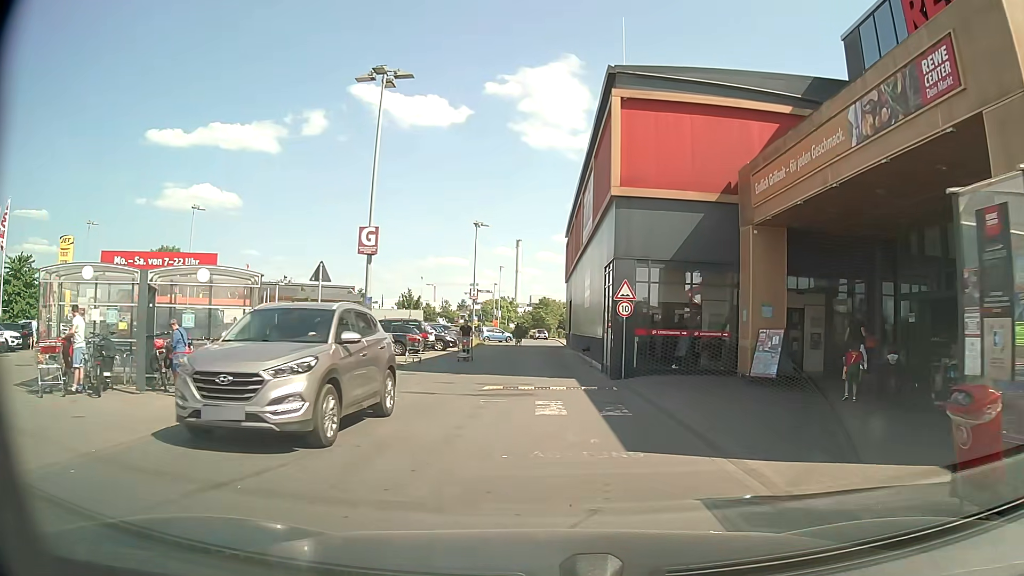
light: Day
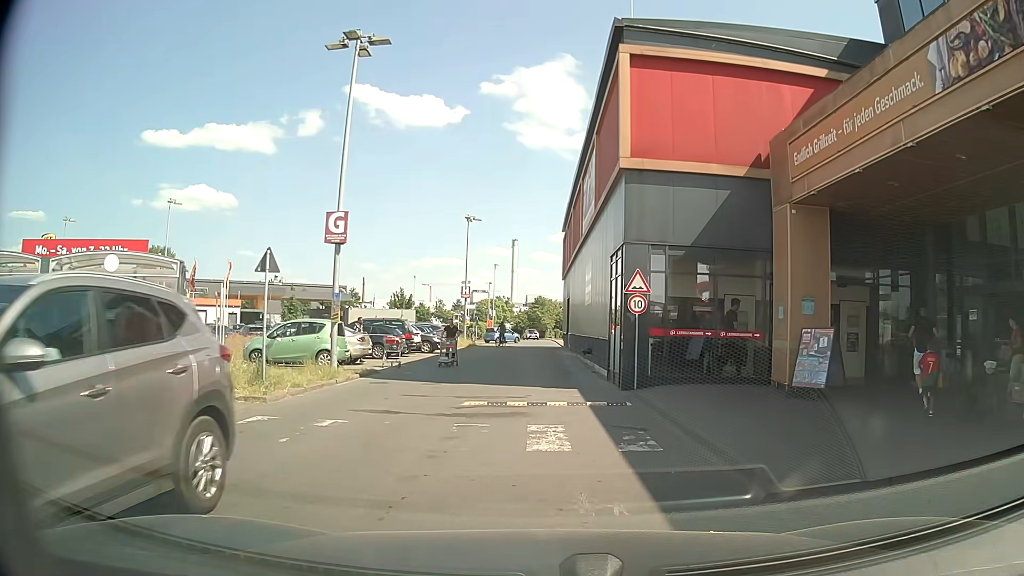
(0.0, +3.1) m; +1°
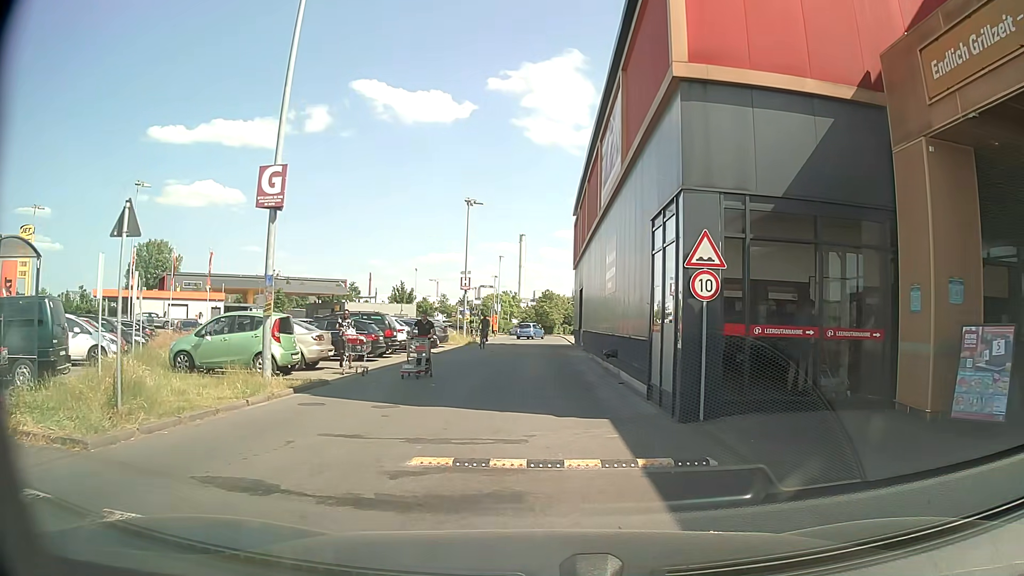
(-0.1, +5.3) m; 0°
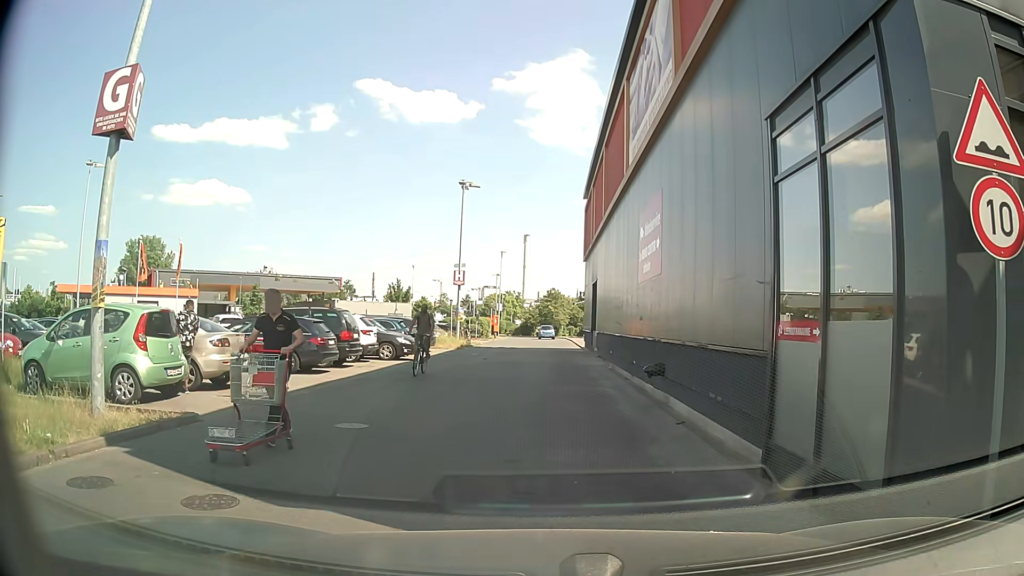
(-0.1, +5.9) m; -1°
